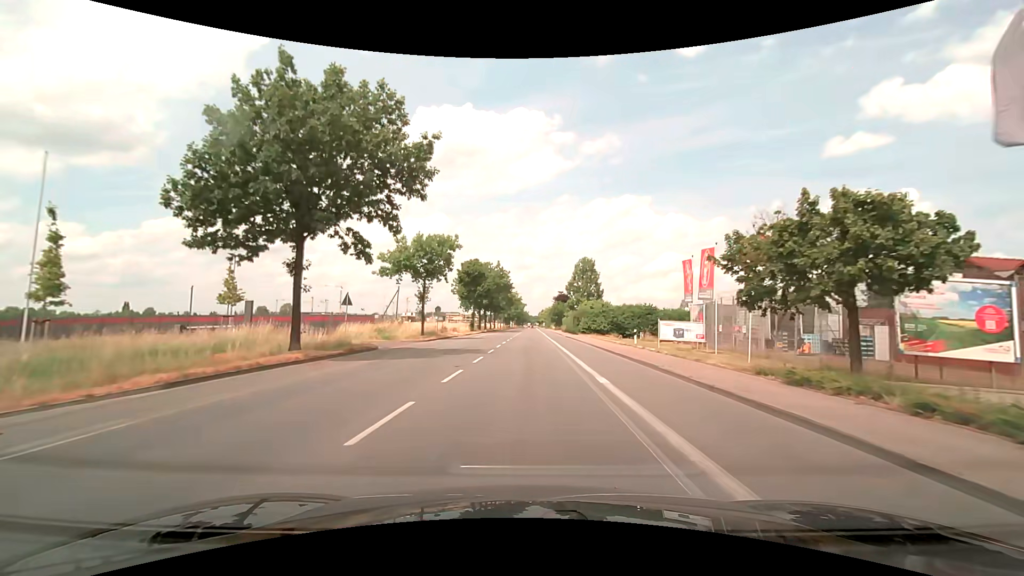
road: secondary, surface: asphalt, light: Day
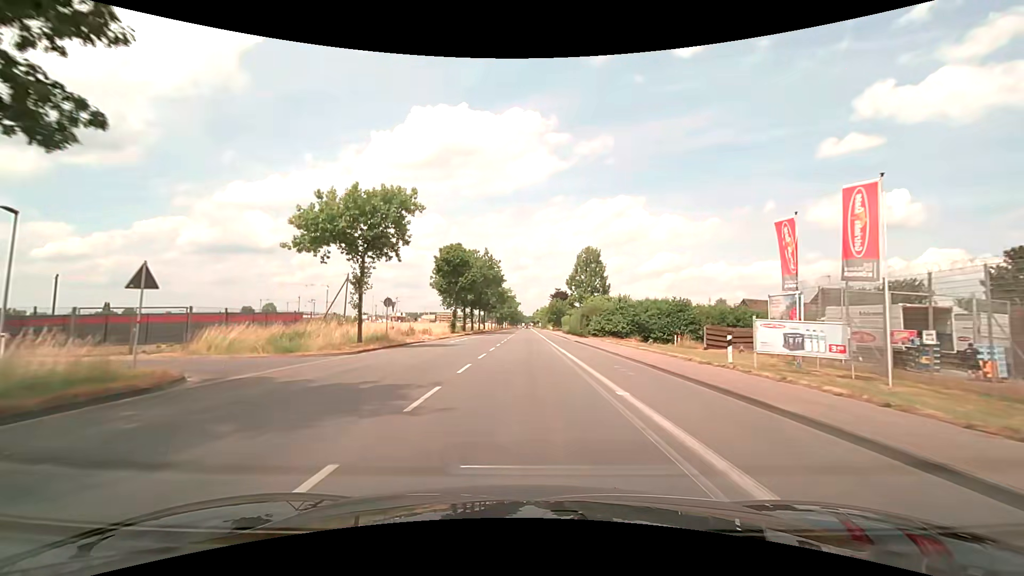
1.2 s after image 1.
(+0.1, +15.6) m; +1°
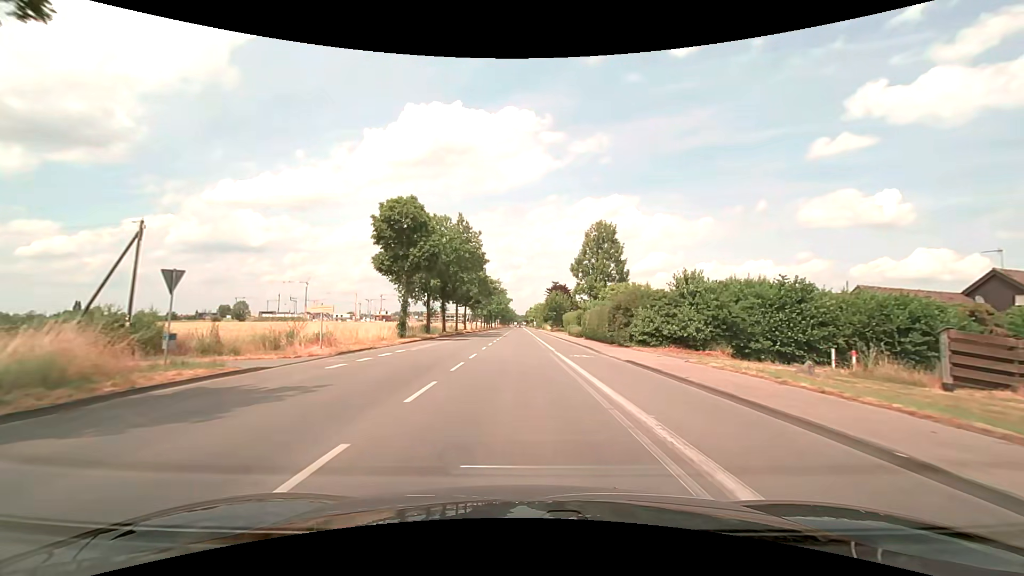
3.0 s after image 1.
(+0.1, +23.3) m; +1°
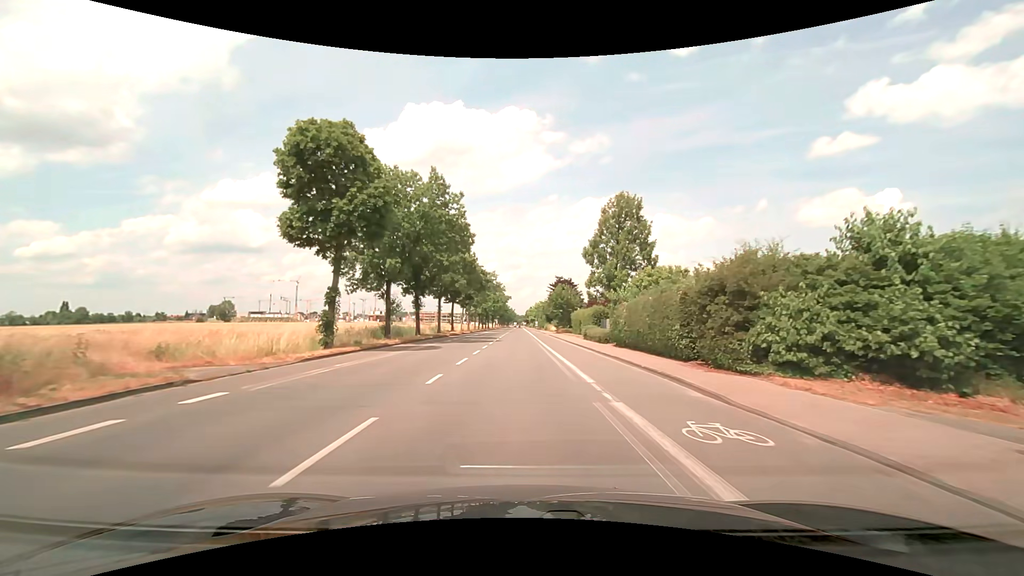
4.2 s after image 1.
(0.0, +15.5) m; 0°
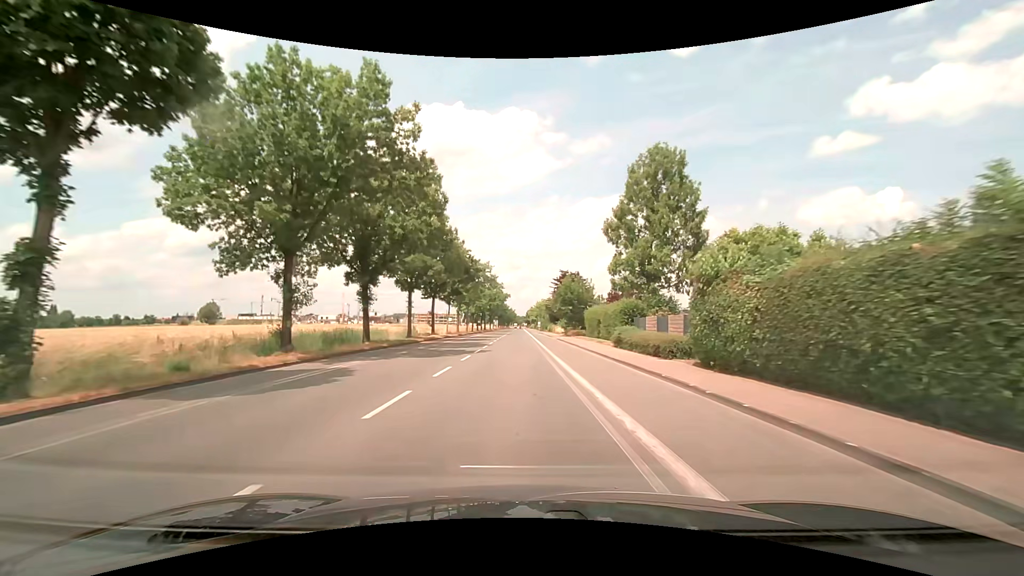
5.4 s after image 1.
(+0.1, +15.5) m; 0°
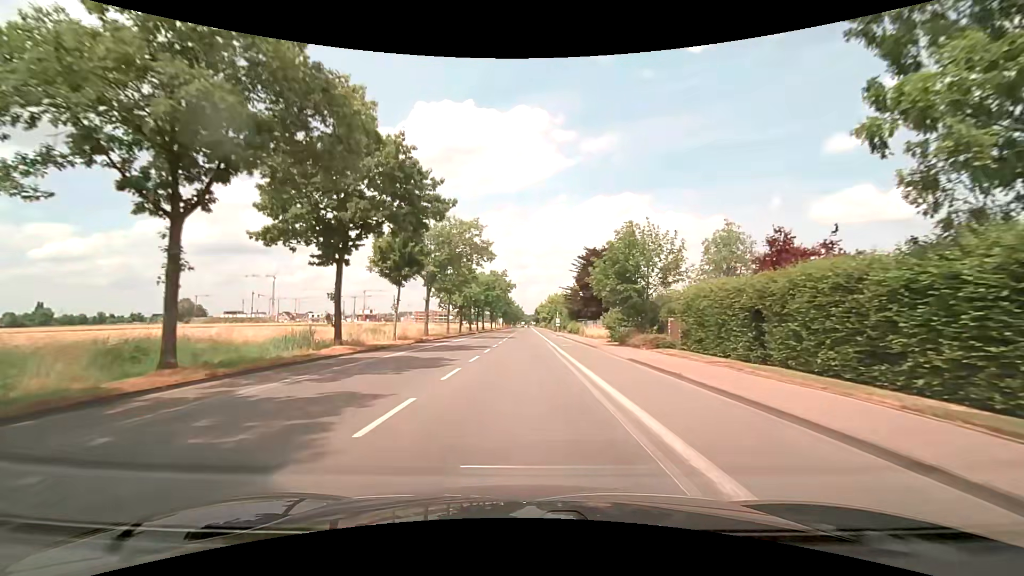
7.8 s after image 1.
(-0.4, +31.0) m; -1°
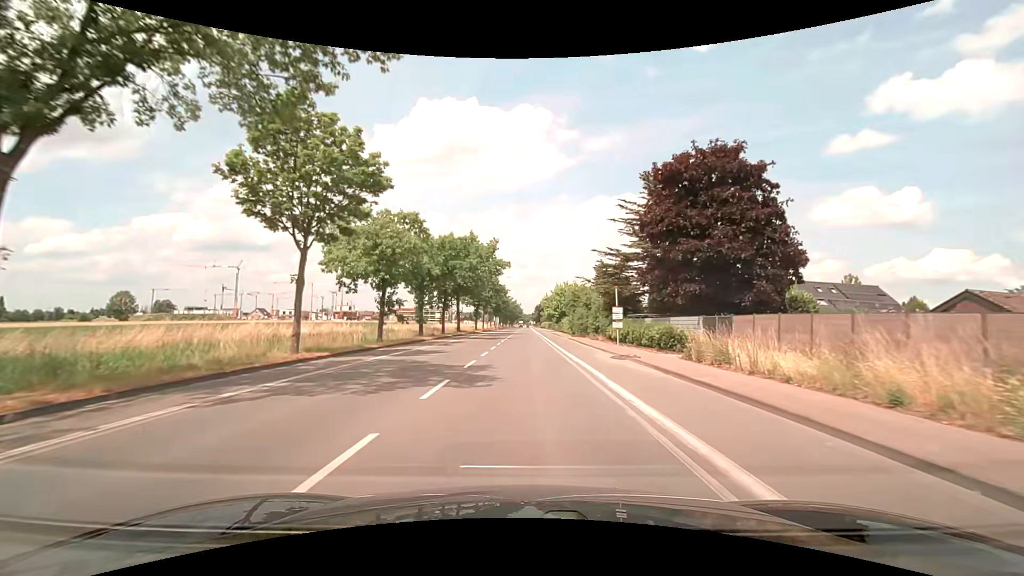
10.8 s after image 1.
(0.0, +39.0) m; 0°
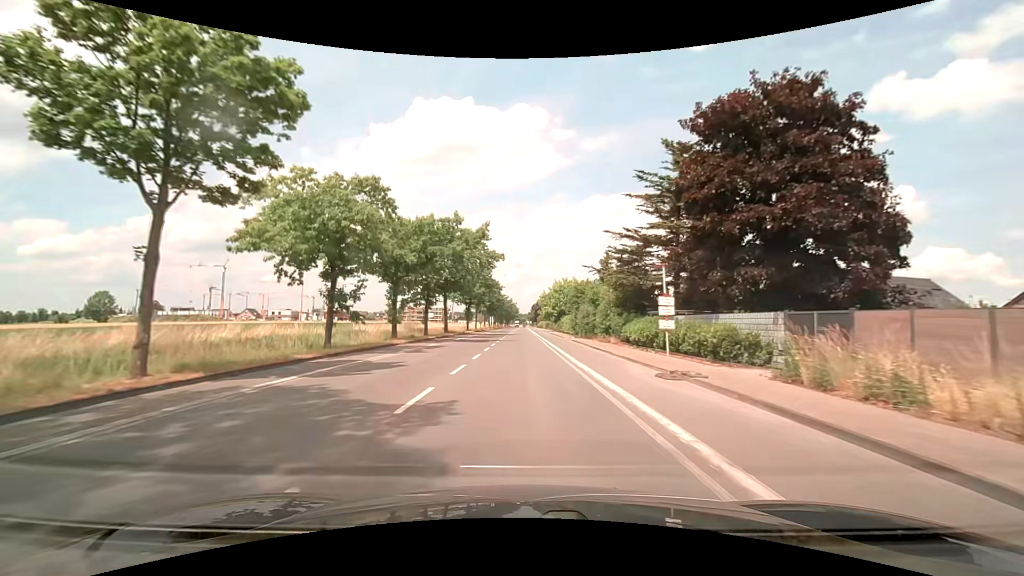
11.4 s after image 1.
(0.0, +7.8) m; +1°
(0, +10) (0, +20) (0, +30) (0, +40) (-1, +50) (-1, +60) (-1, +70) (-1, +80) (-1, +90) (-1, +100) m
